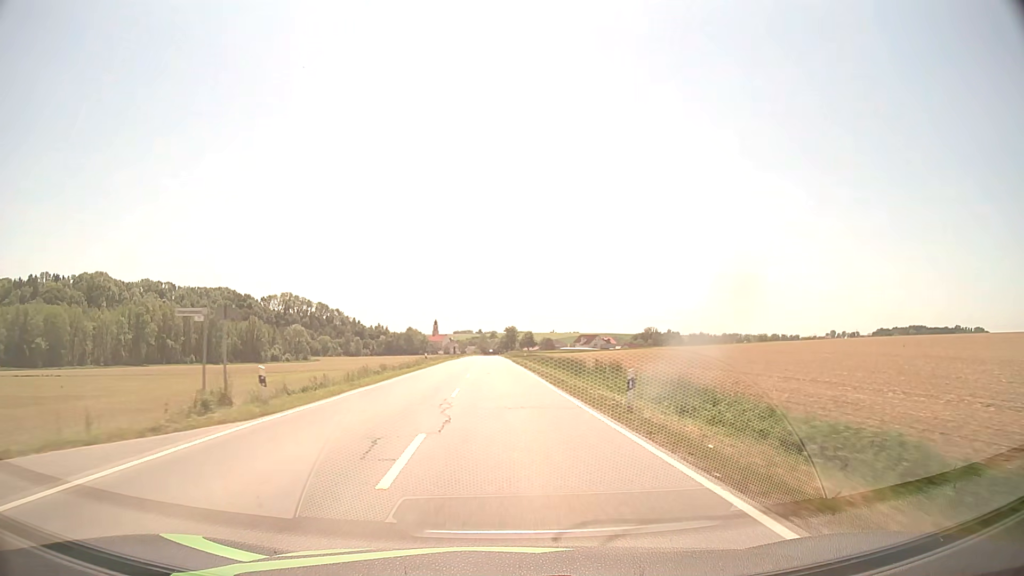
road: secondary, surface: asphalt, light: Day
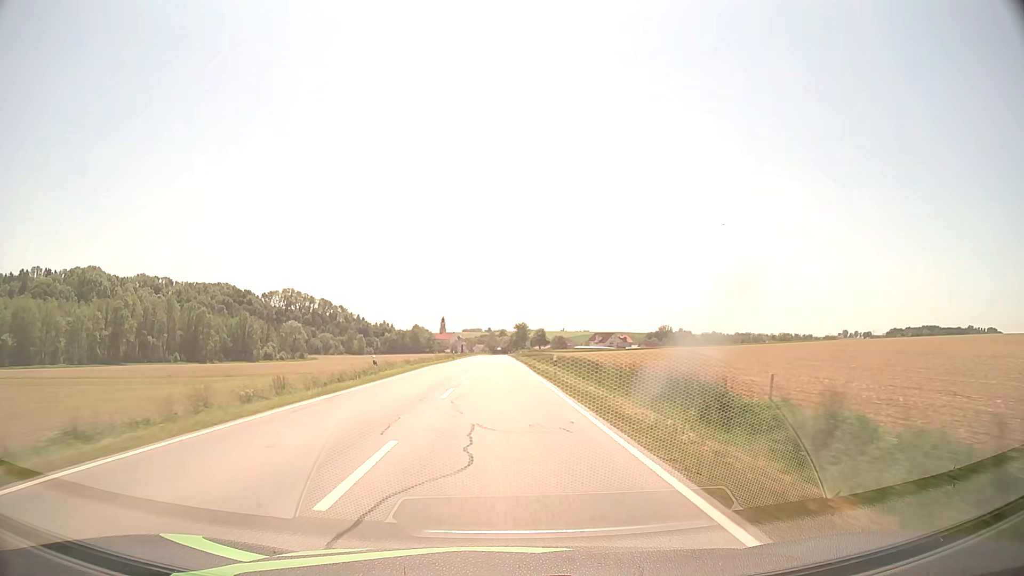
(-0.2, +25.1) m; -1°
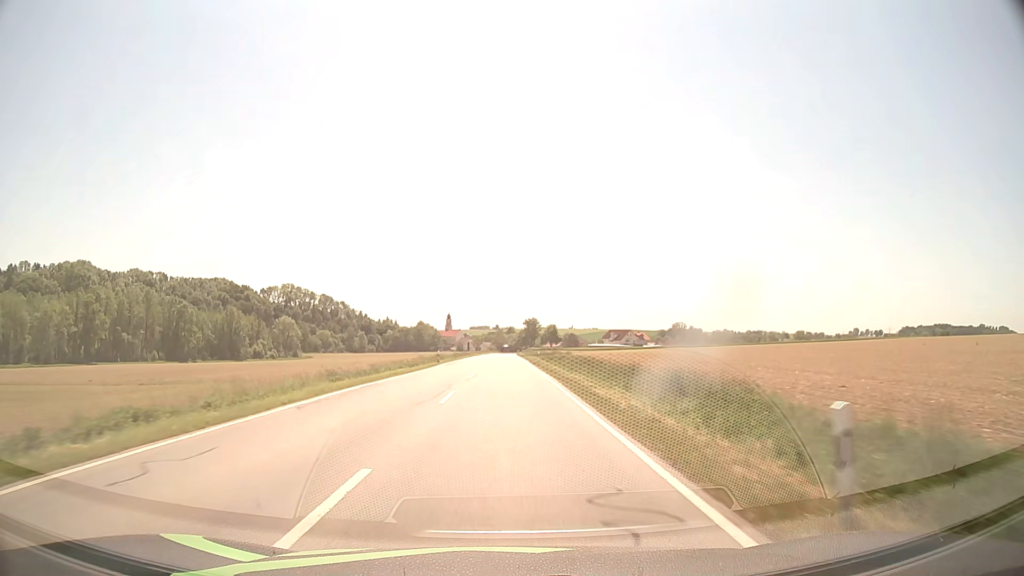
(-0.2, +26.2) m; -1°
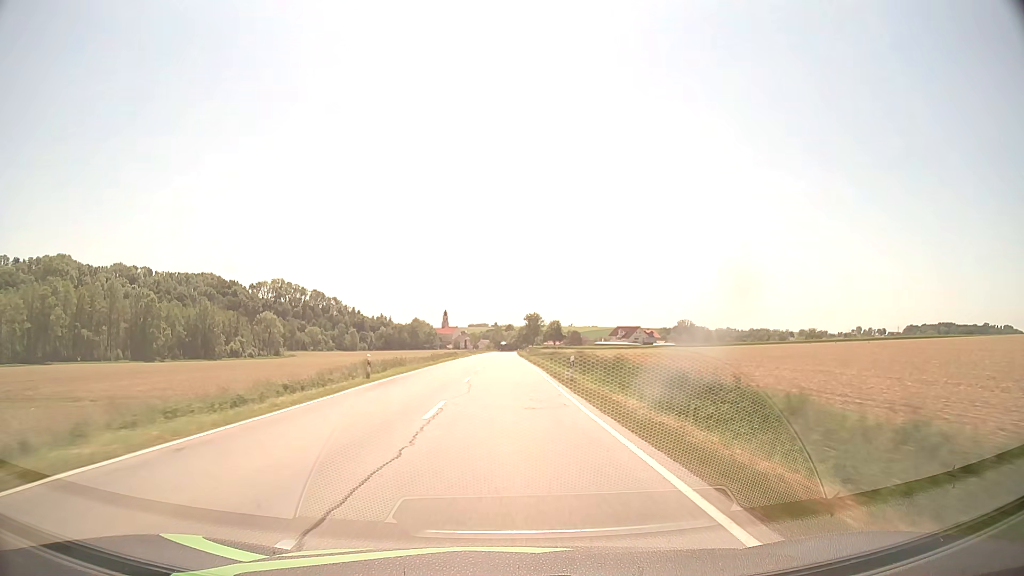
(0.0, +27.0) m; 0°
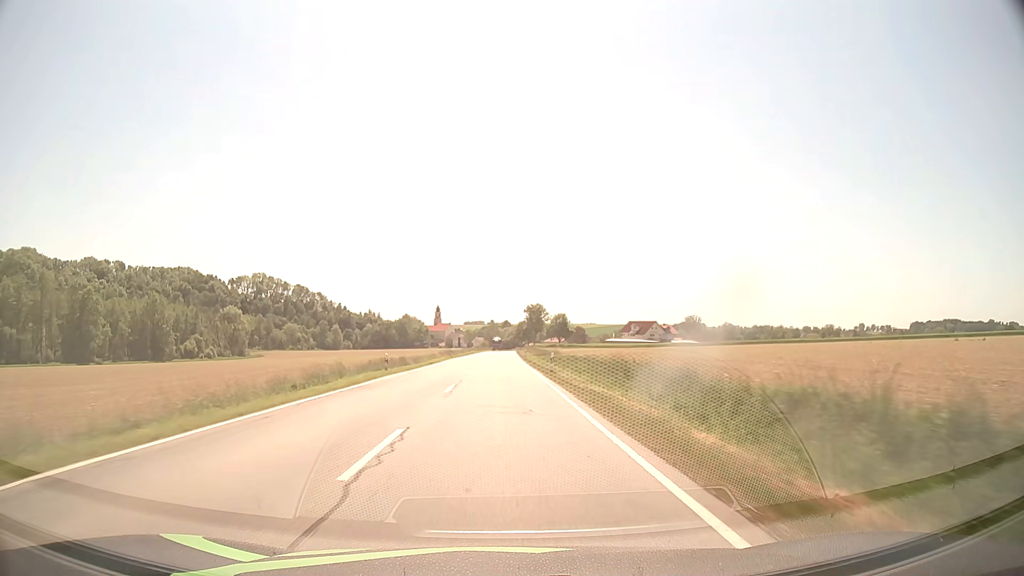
(+0.1, +41.9) m; 0°
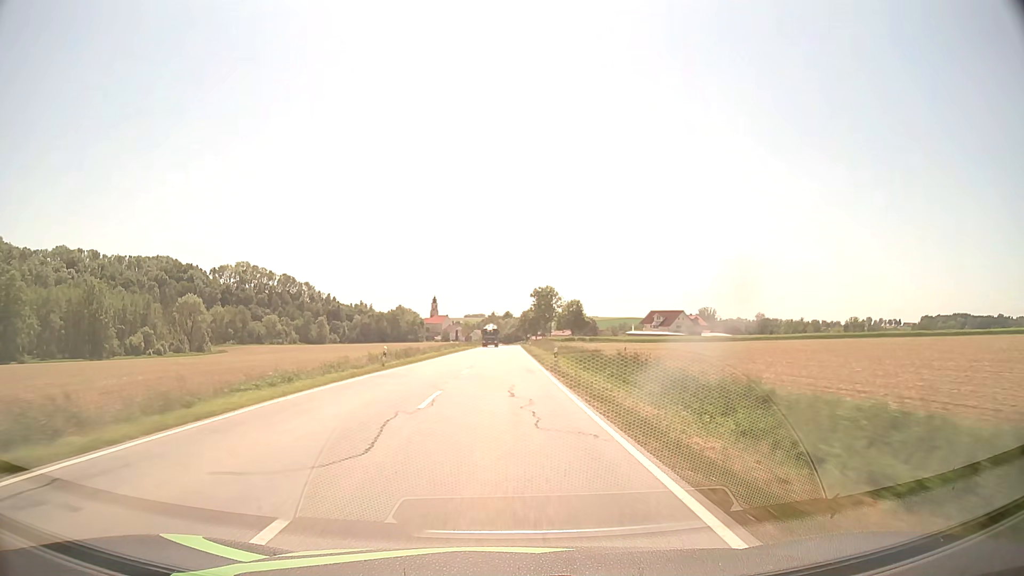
(-0.1, +41.5) m; 0°
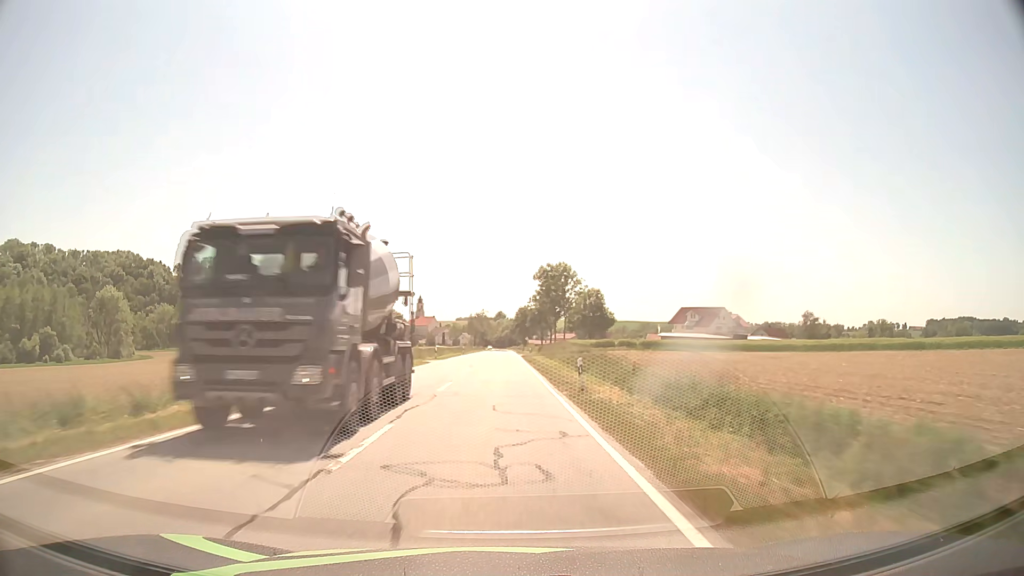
(+0.4, +53.7) m; +1°
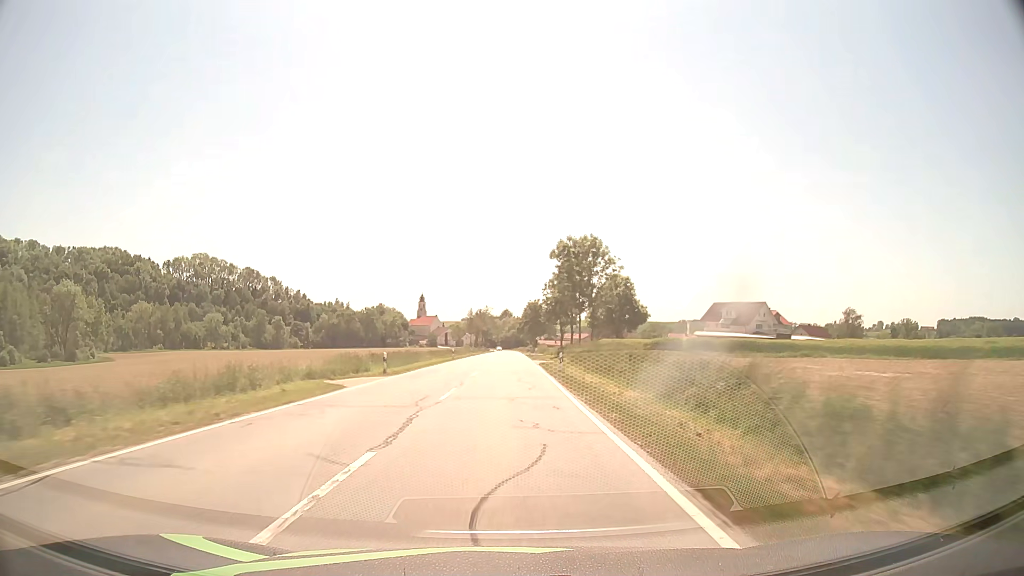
(-0.2, +26.5) m; -1°
(0, +10) (0, +20) (0, +30) (0, +40) (0, +50) (0, +60) (0, +70) (0, +80) (+1, +90) (+1, +100) m
